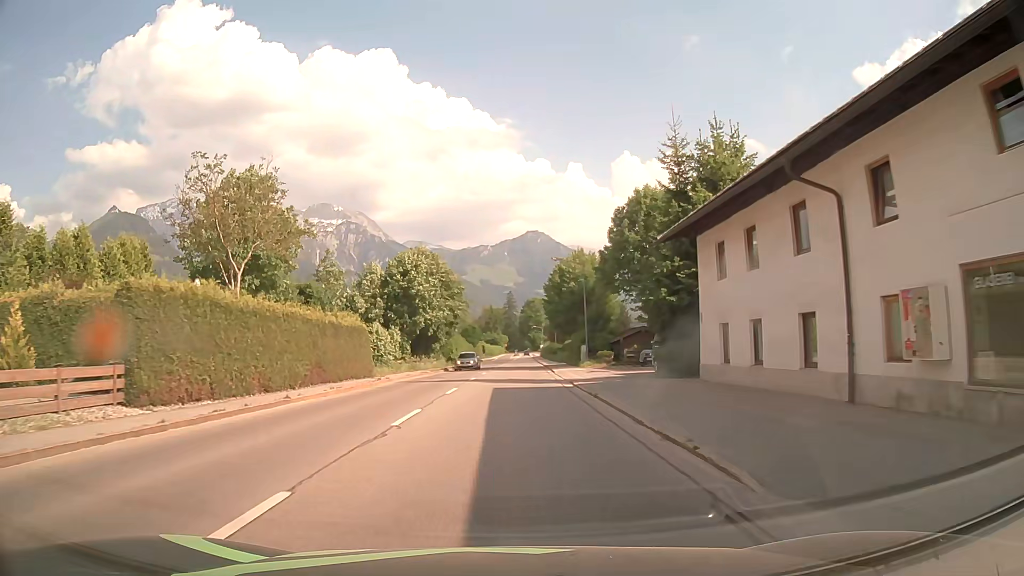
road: secondary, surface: asphalt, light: Day
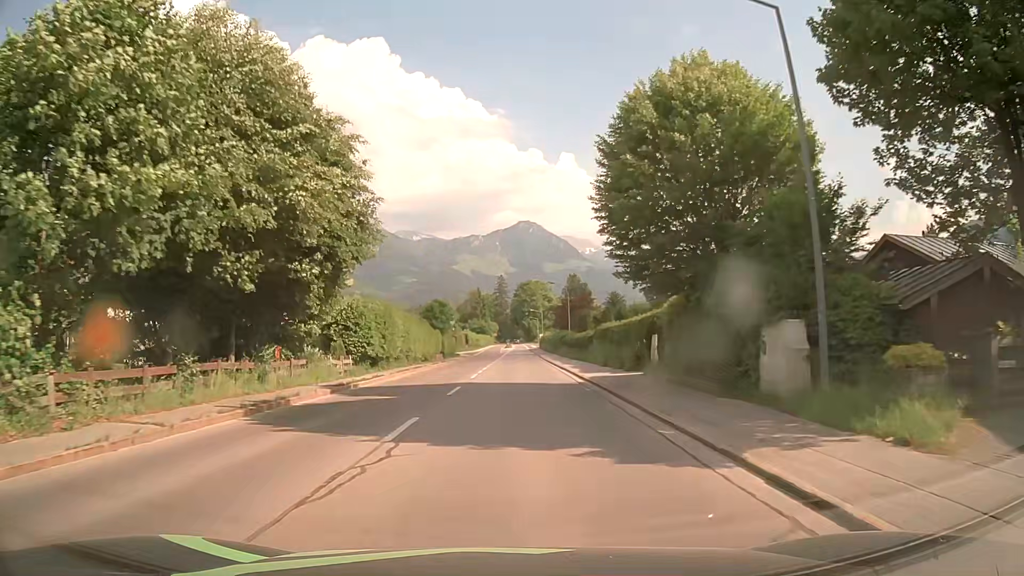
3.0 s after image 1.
(+0.4, +38.7) m; +1°
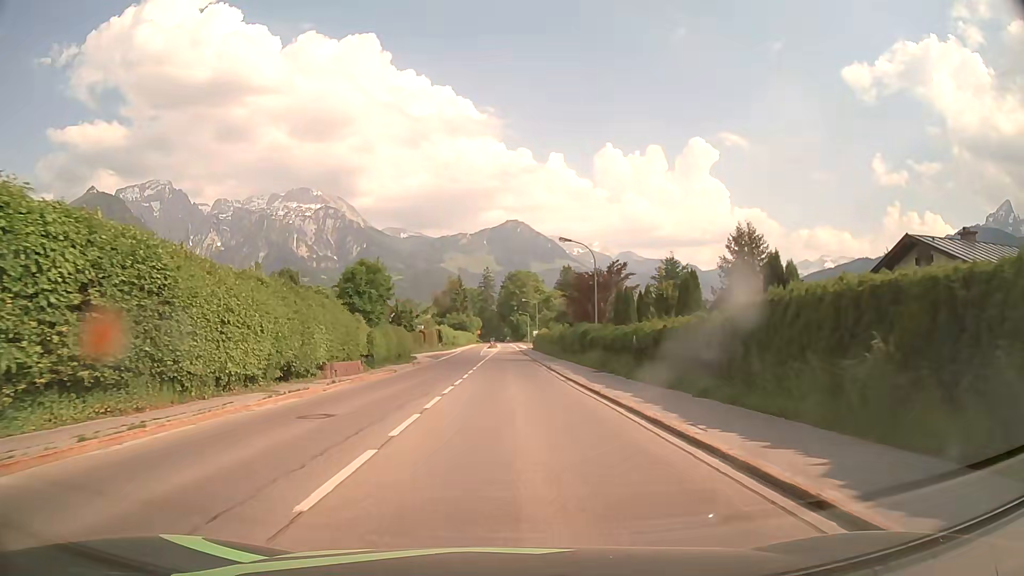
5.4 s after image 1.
(+0.3, +30.8) m; +1°
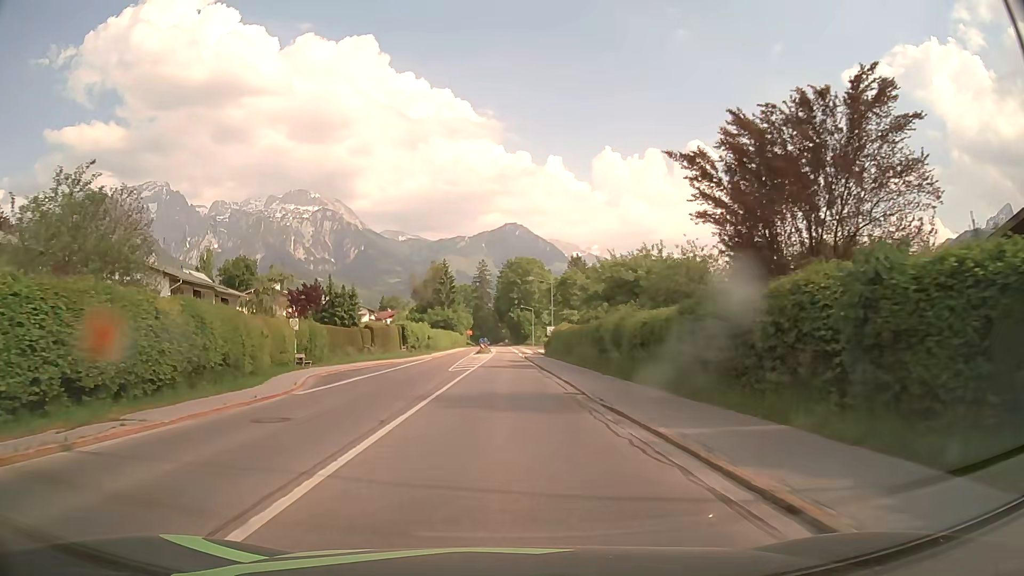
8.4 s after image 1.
(+0.2, +38.2) m; 0°
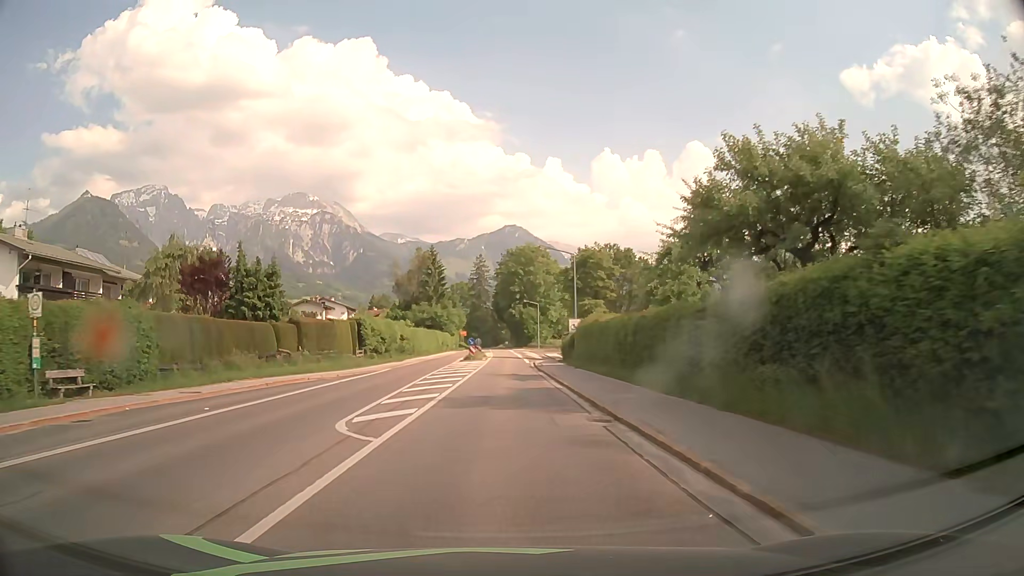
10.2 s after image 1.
(0.0, +22.7) m; 0°
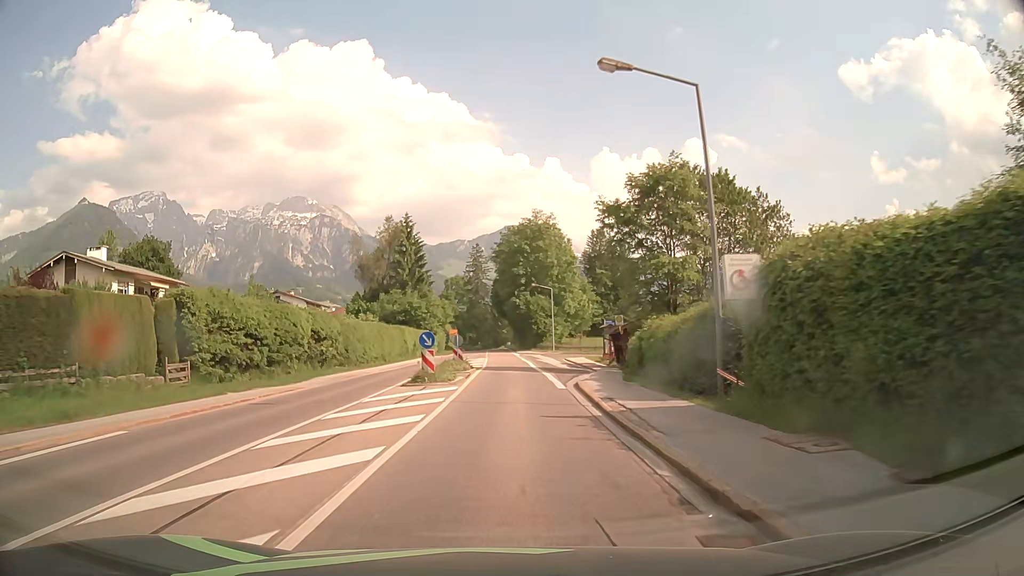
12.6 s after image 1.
(+0.1, +30.3) m; 0°
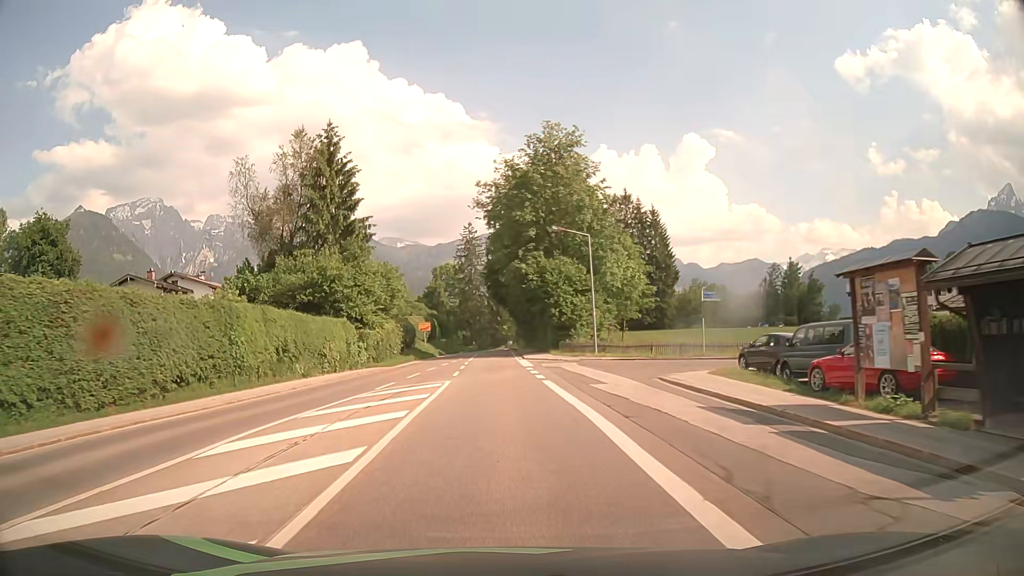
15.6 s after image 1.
(+0.1, +38.0) m; -1°
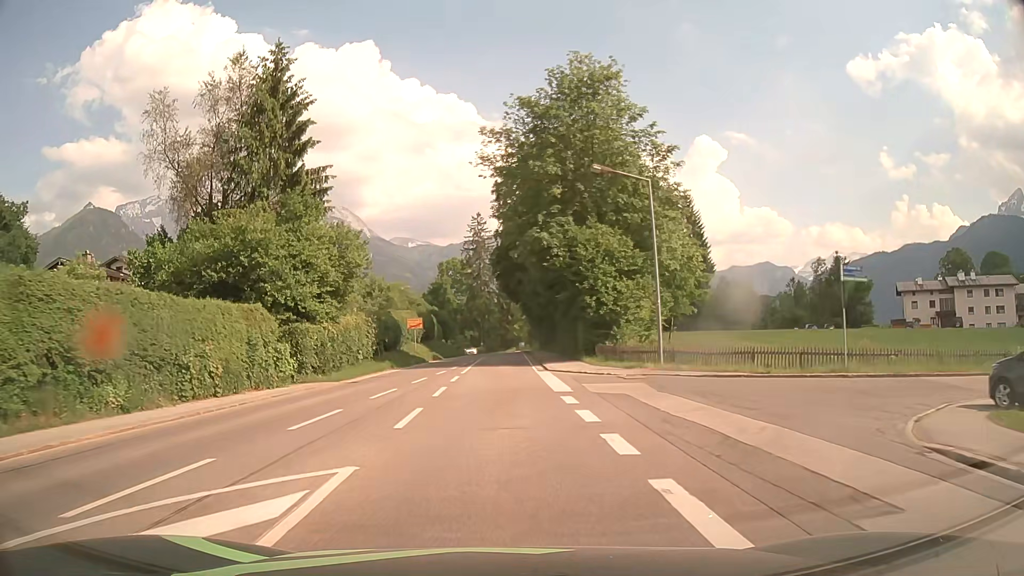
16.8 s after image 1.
(0.0, +15.2) m; 0°
(0, +10) (0, +20) (0, +30) (0, +40) (0, +50) (0, +60) (0, +70) (0, +80) (-1, +90) (-1, +100) m
